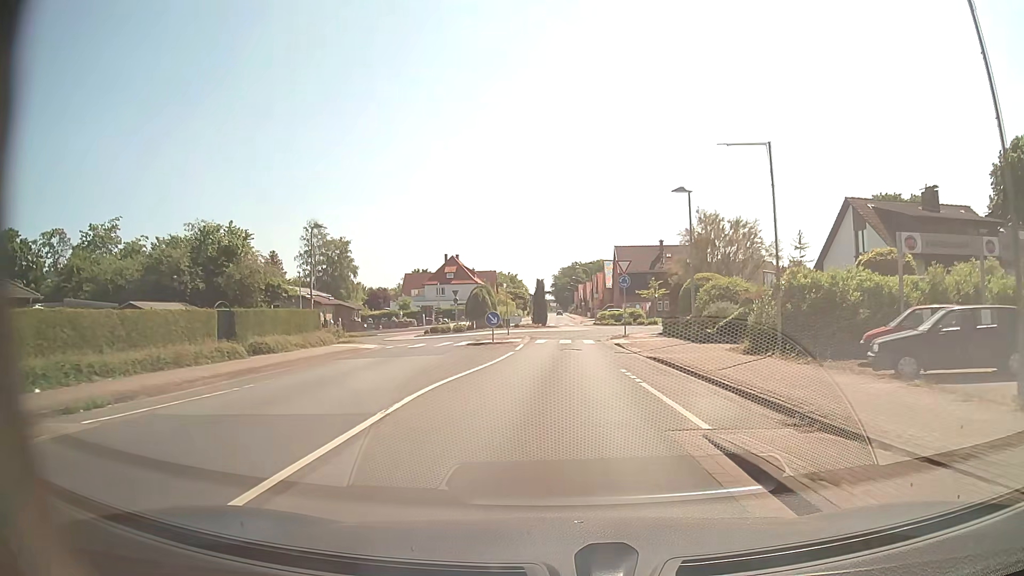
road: secondary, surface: asphalt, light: Day
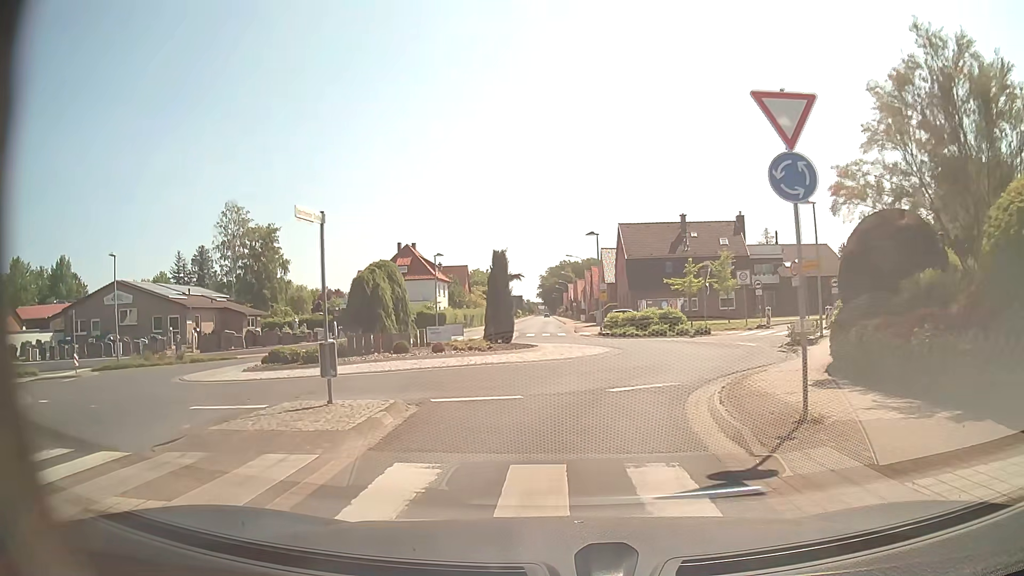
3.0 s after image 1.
(+0.4, +25.9) m; +1°
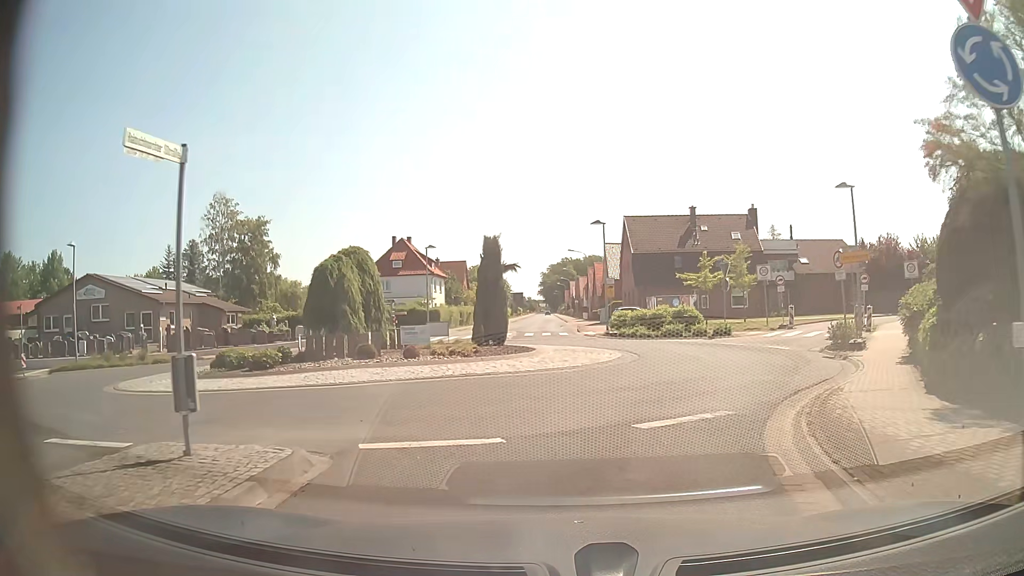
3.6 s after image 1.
(0.0, +4.0) m; -1°
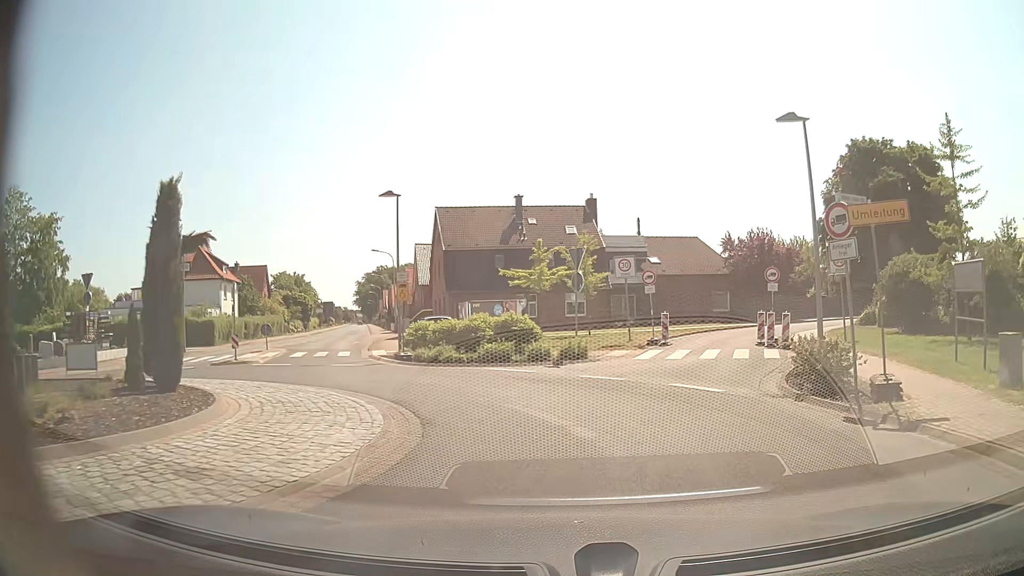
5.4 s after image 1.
(+1.3, +11.2) m; +15°
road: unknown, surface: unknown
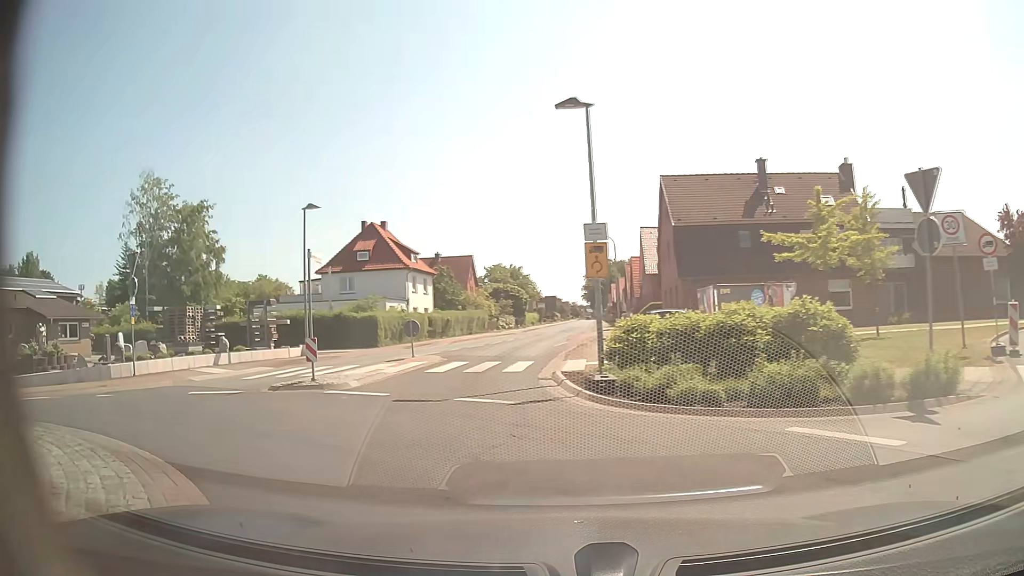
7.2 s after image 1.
(-1.1, +10.6) m; -19°
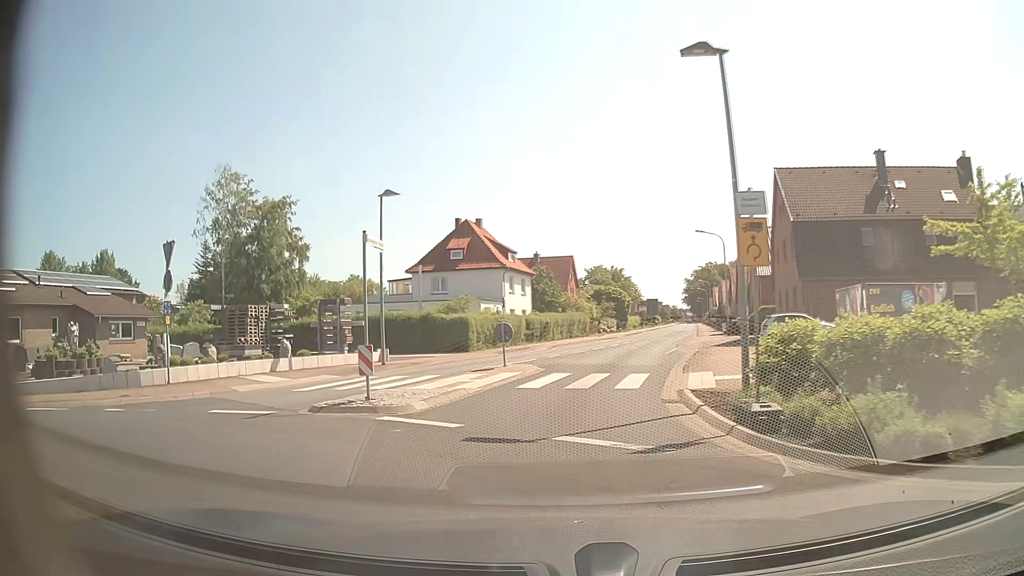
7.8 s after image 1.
(-0.3, +3.5) m; -10°
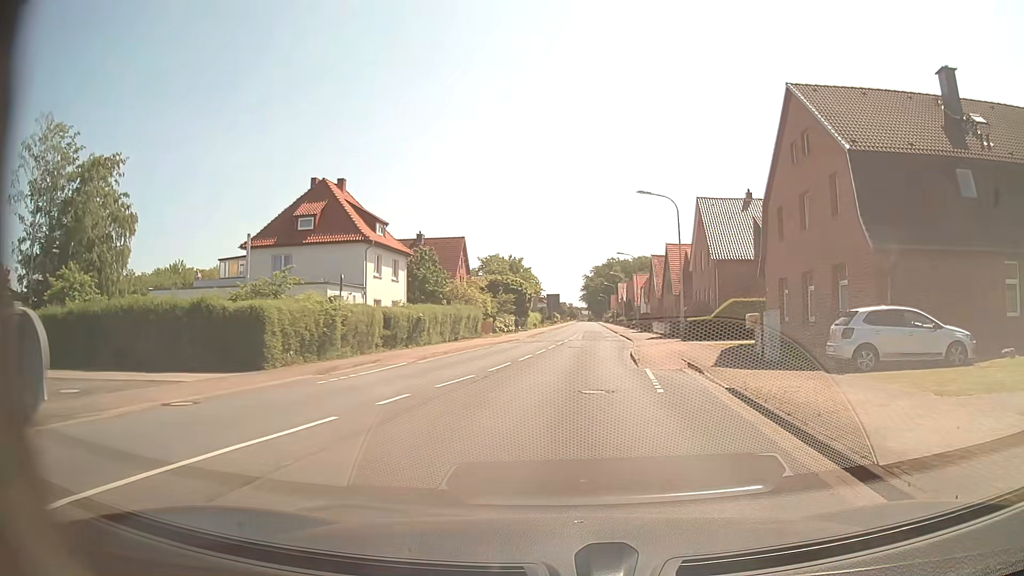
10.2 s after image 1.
(+0.7, +16.9) m; +10°
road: secondary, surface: asphalt
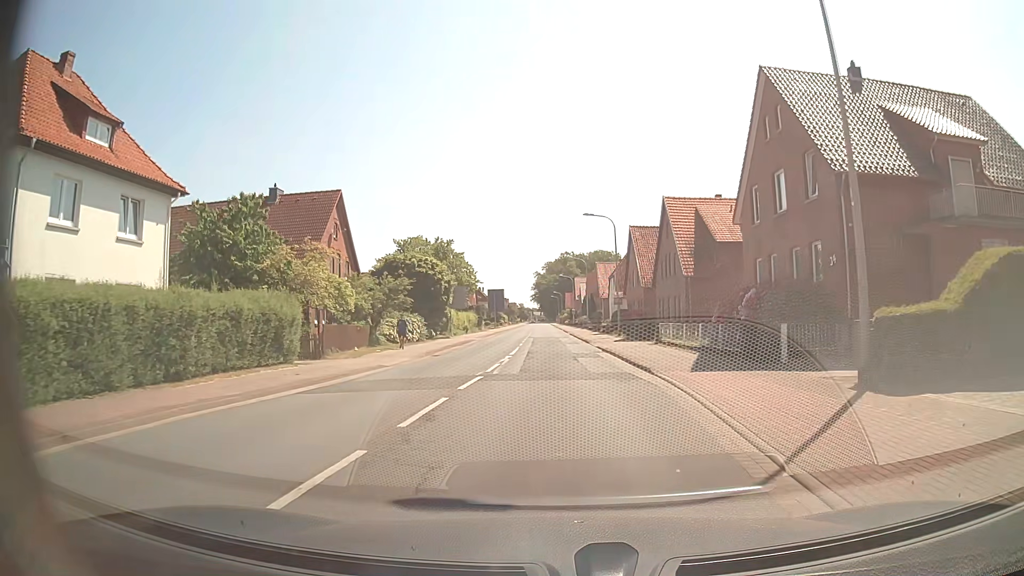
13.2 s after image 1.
(+1.1, +27.9) m; +4°
(0, +10) (0, +20) (0, +30) (-1, +40) (-1, +50) (-1, +60) (-1, +70) (-1, +80) (-2, +90) (-2, +100) m
